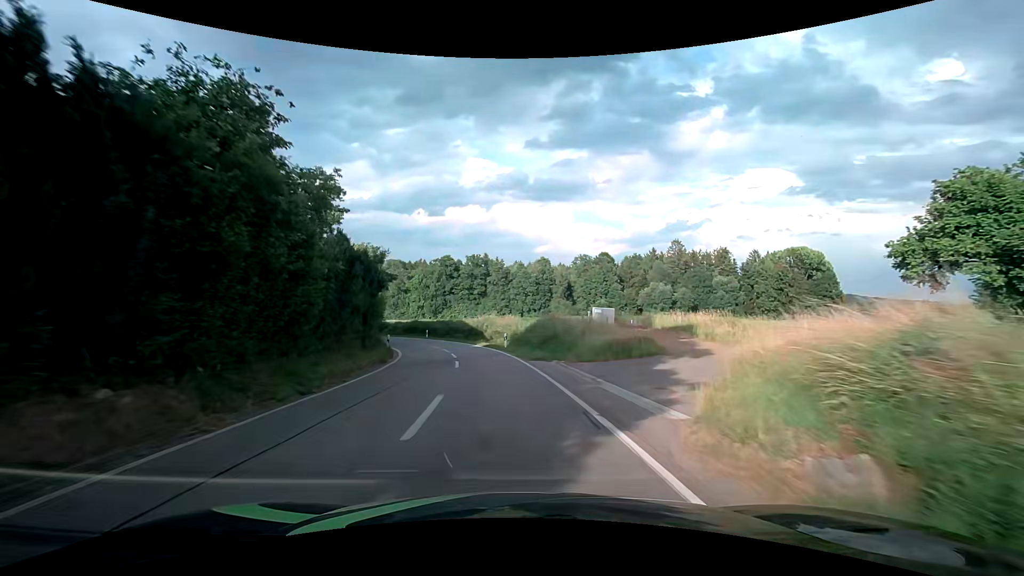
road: tertiary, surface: asphalt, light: Day
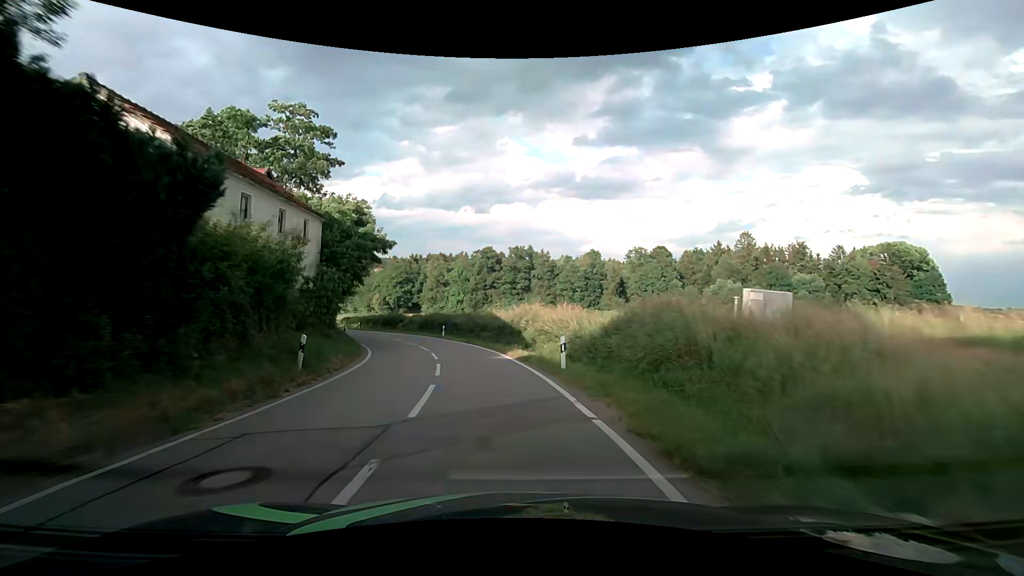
(-0.5, +17.1) m; -5°
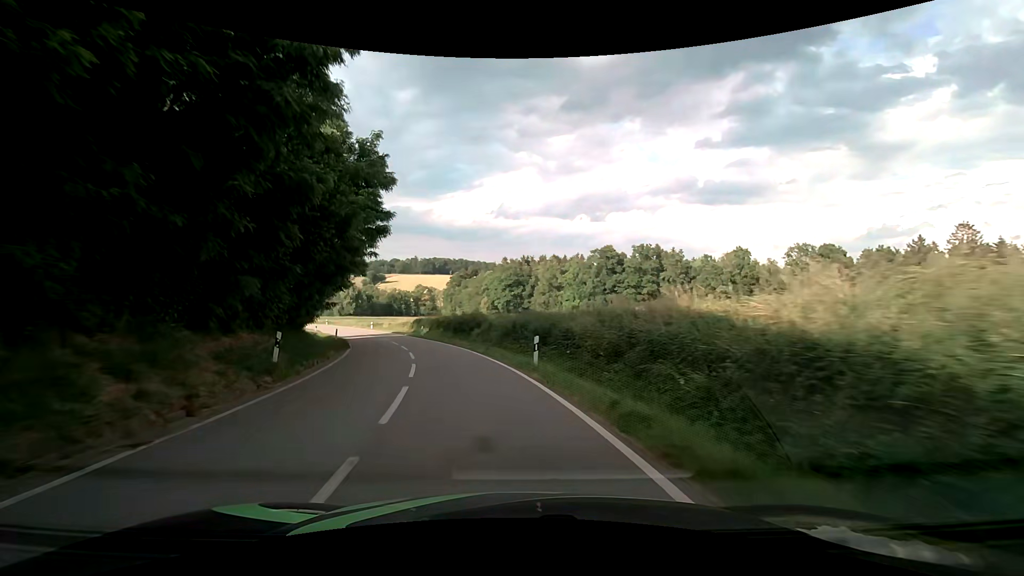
(-2.6, +24.9) m; -13°
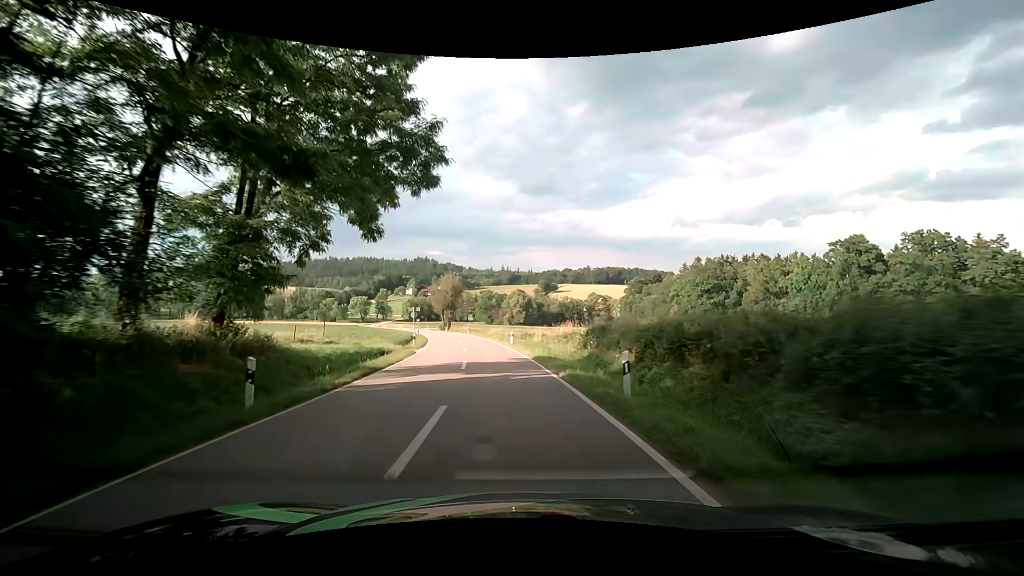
(-6.3, +32.5) m; -20°
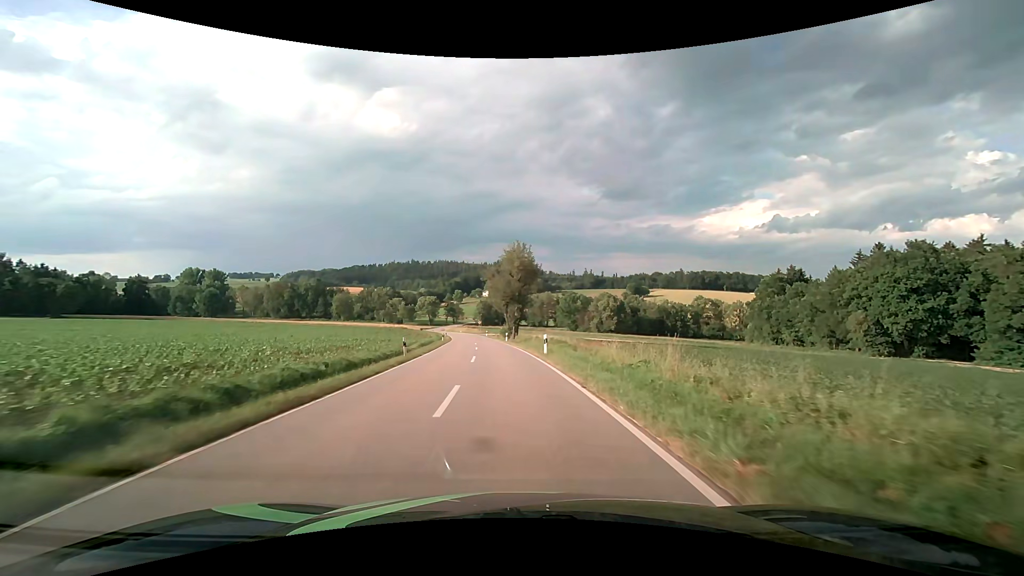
(-4.3, +45.5) m; -10°
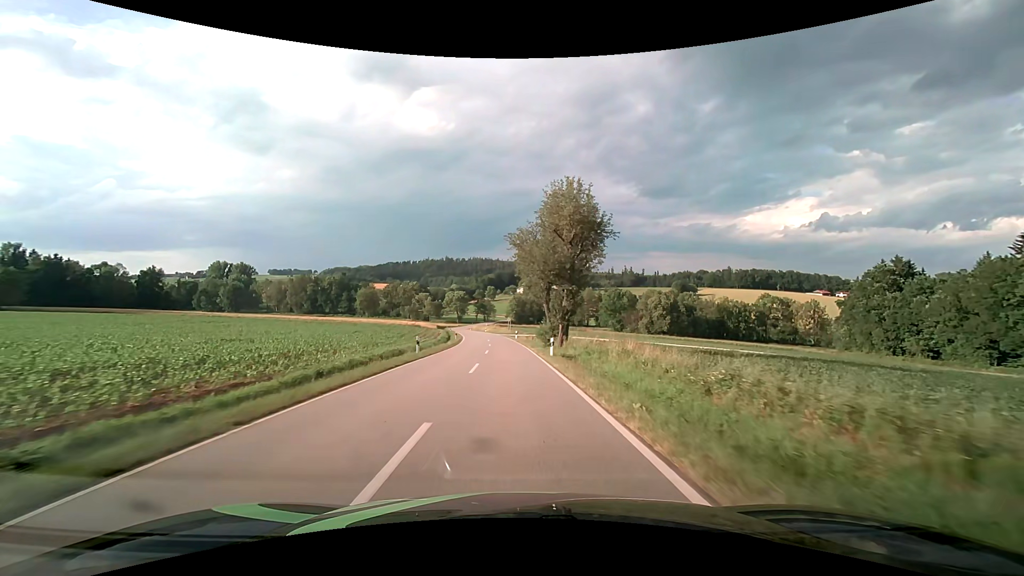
(-1.1, +28.4) m; -4°
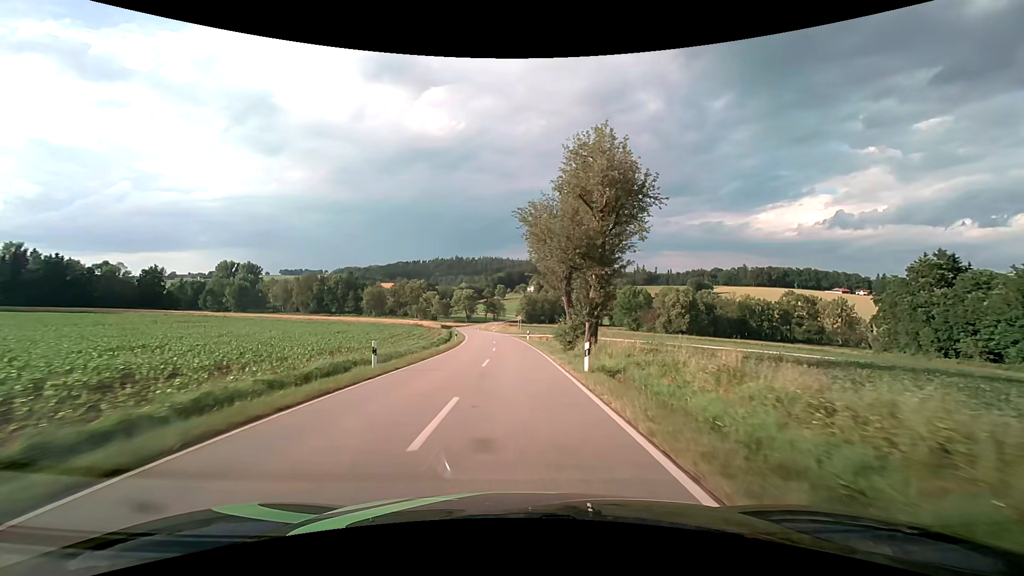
(-0.1, +9.5) m; -1°
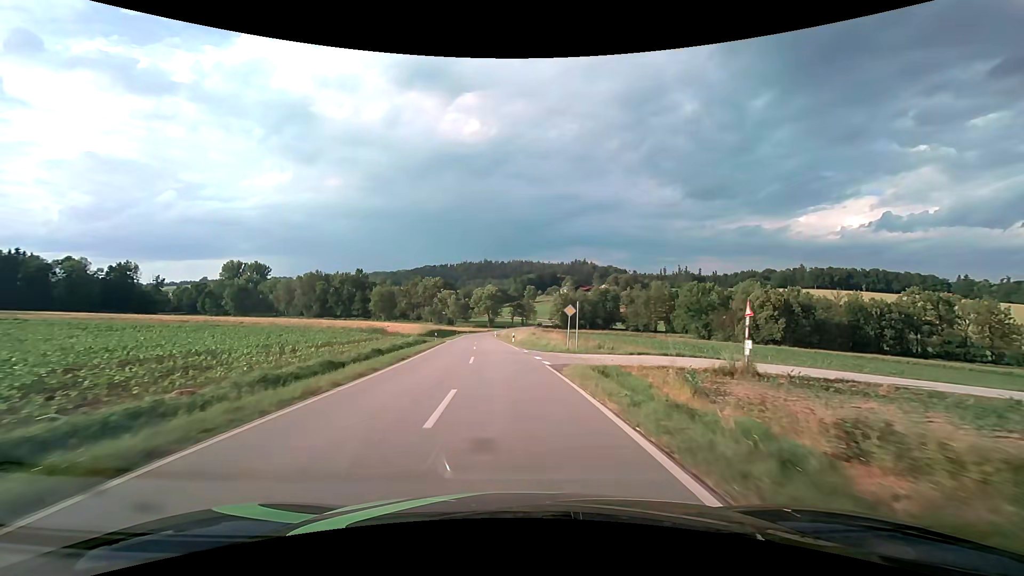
(-1.2, +47.5) m; -4°
(0, +10) (-1, +20) (-1, +30) (-2, +40) (-3, +50) (-4, +60) (-4, +70) (-5, +80) (-6, +90) (-7, +100) m
